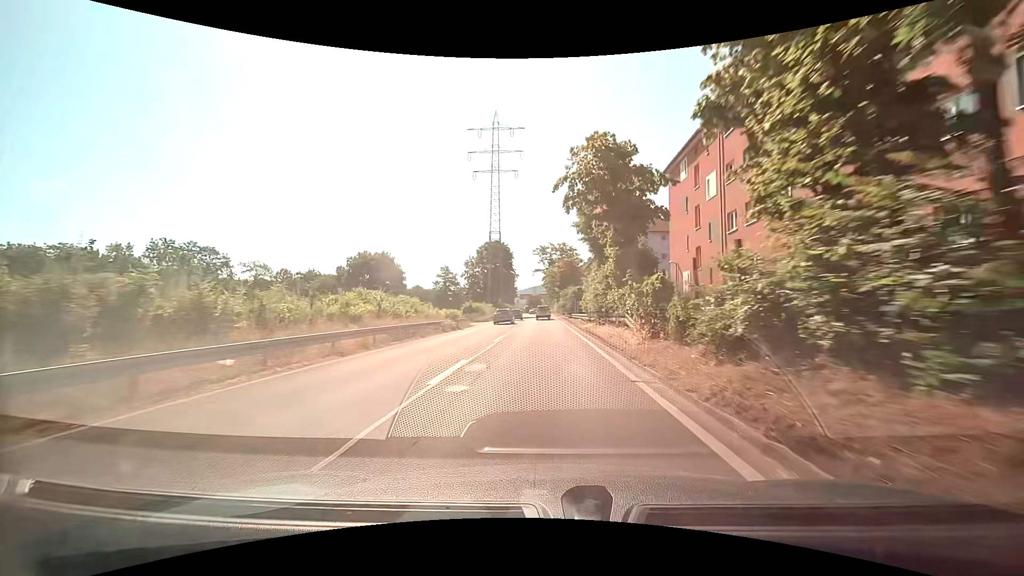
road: trunk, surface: asphalt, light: Day
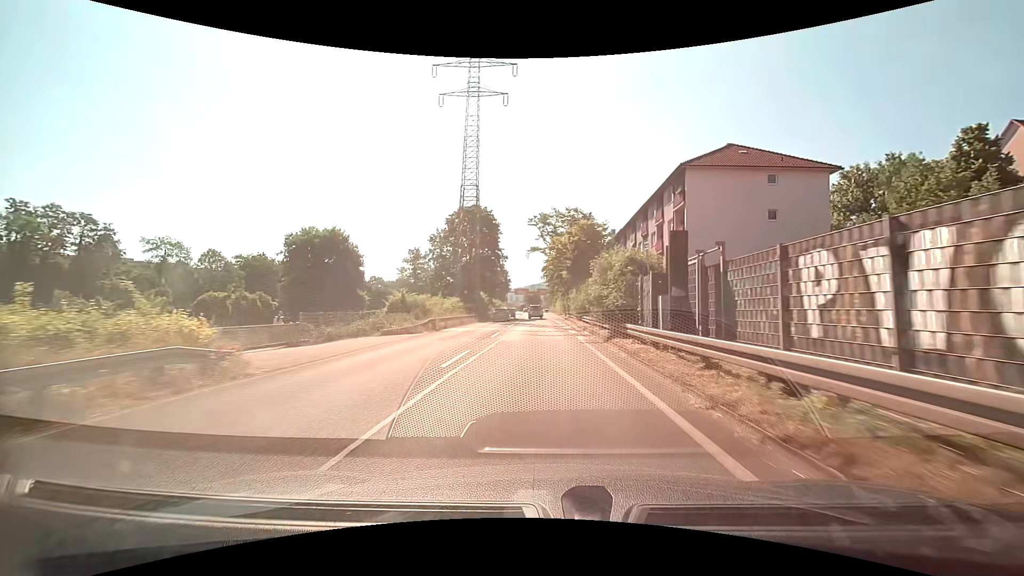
(-0.1, +33.6) m; 0°
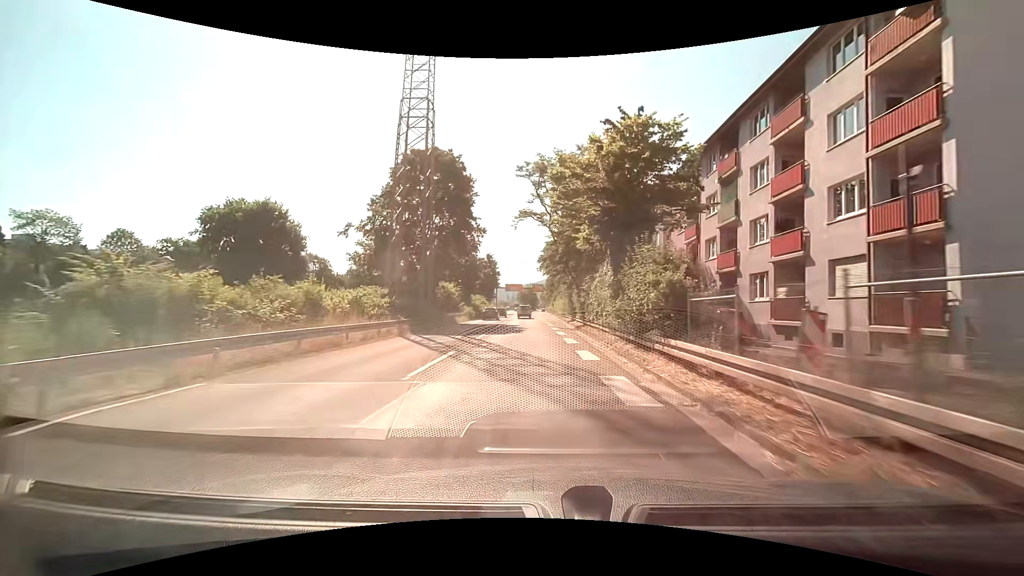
(+0.1, +25.0) m; 0°
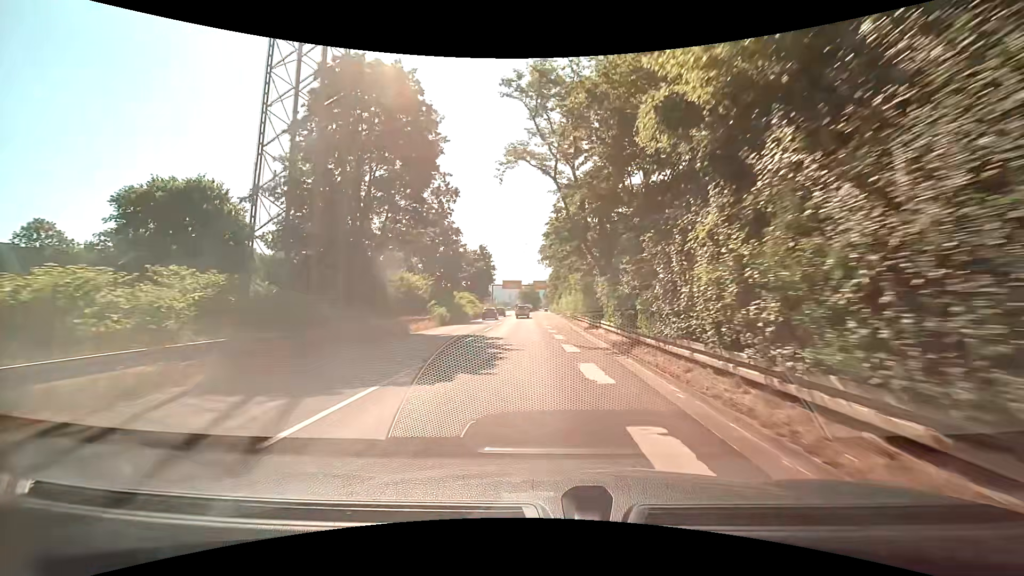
(+0.1, +16.4) m; 0°
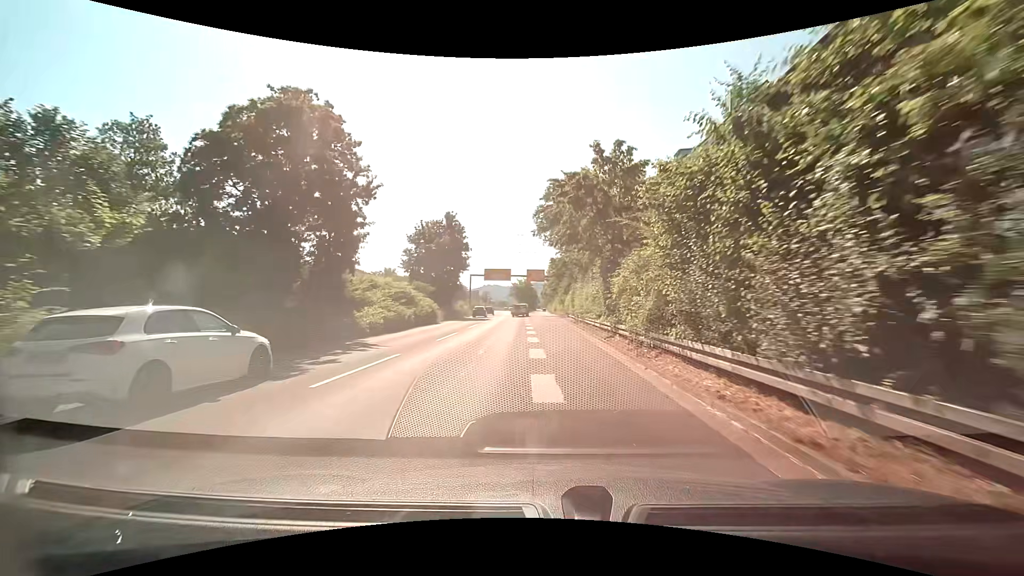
(-0.2, +32.3) m; 0°
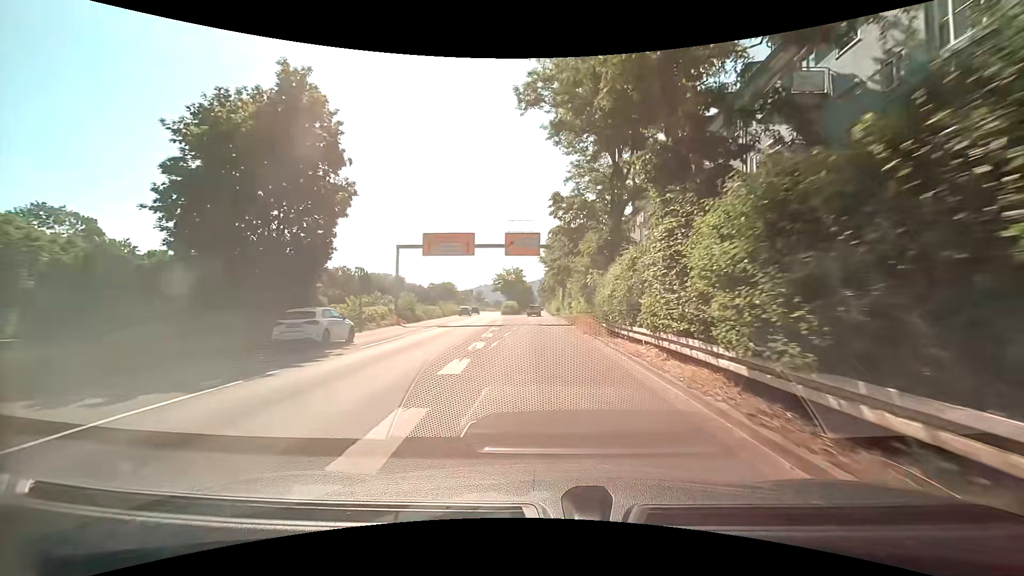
(+0.4, +39.9) m; 0°
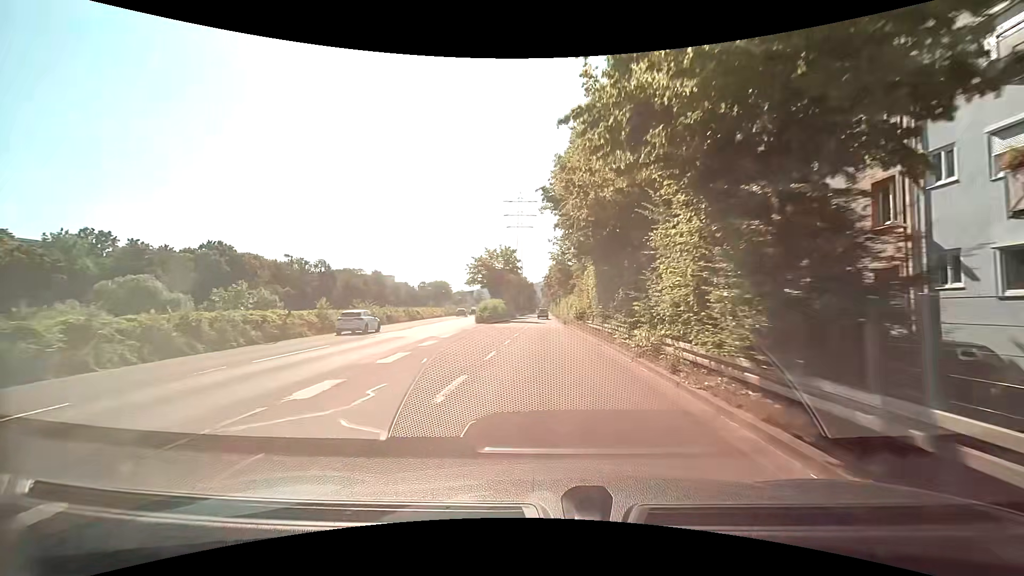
(0.0, +39.3) m; 0°
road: trunk_link
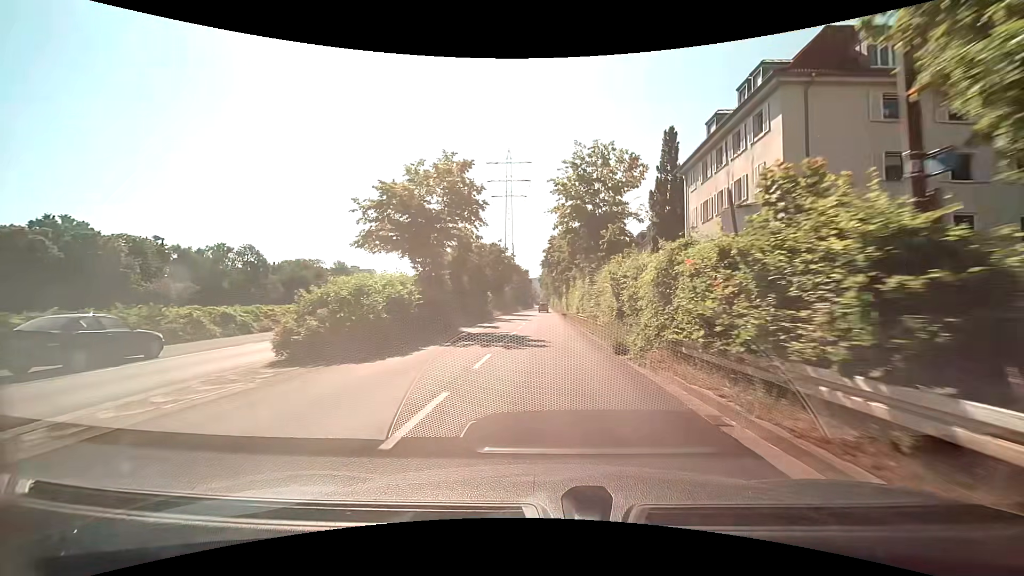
(+0.1, +38.6) m; +1°
(0, +10) (0, +20) (0, +30) (0, +40) (0, +50) (0, +60) (0, +70) (0, +80) (-1, +90) (-1, +100) m
